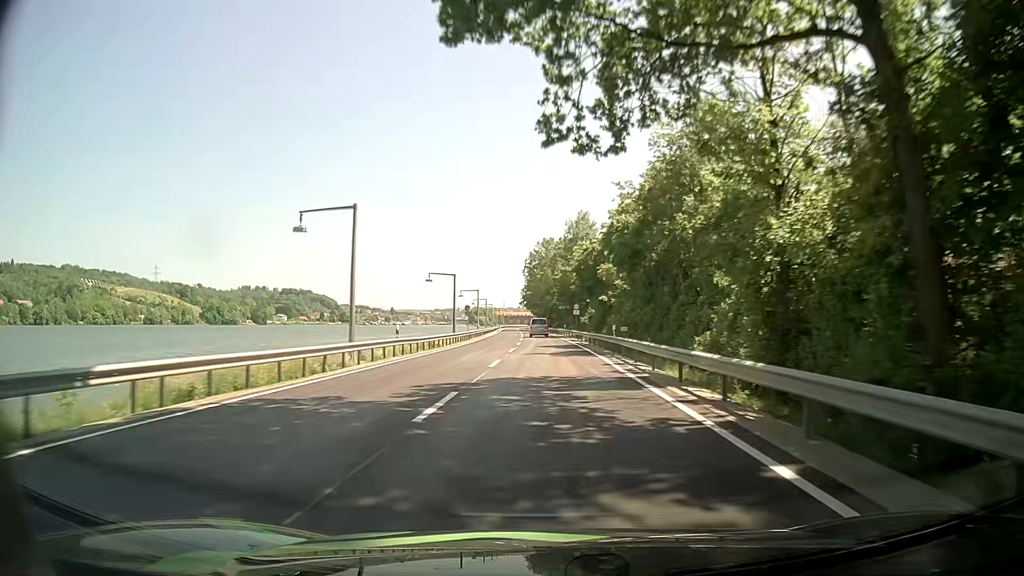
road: primary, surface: asphalt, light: Day
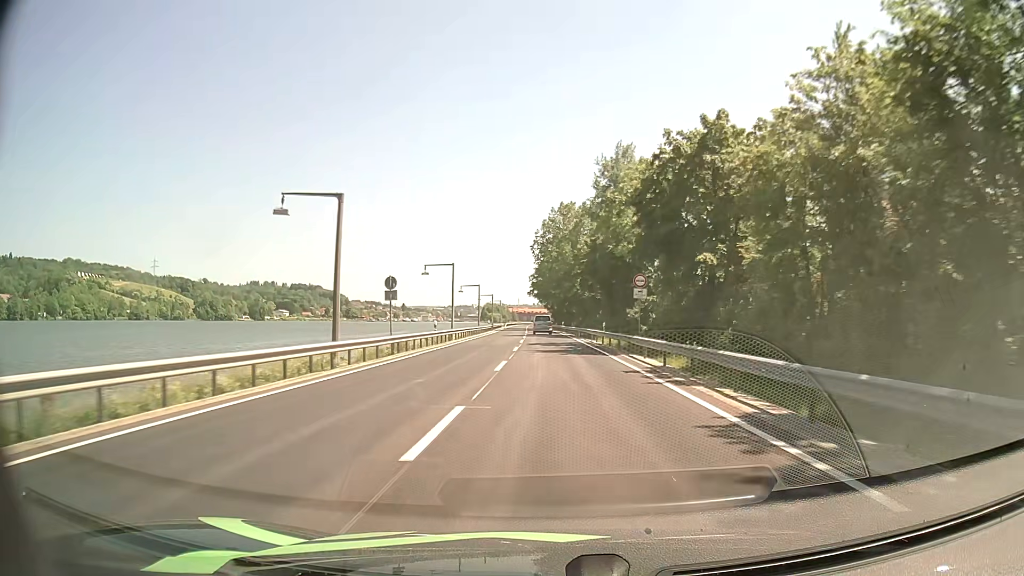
(-0.5, +38.9) m; -1°
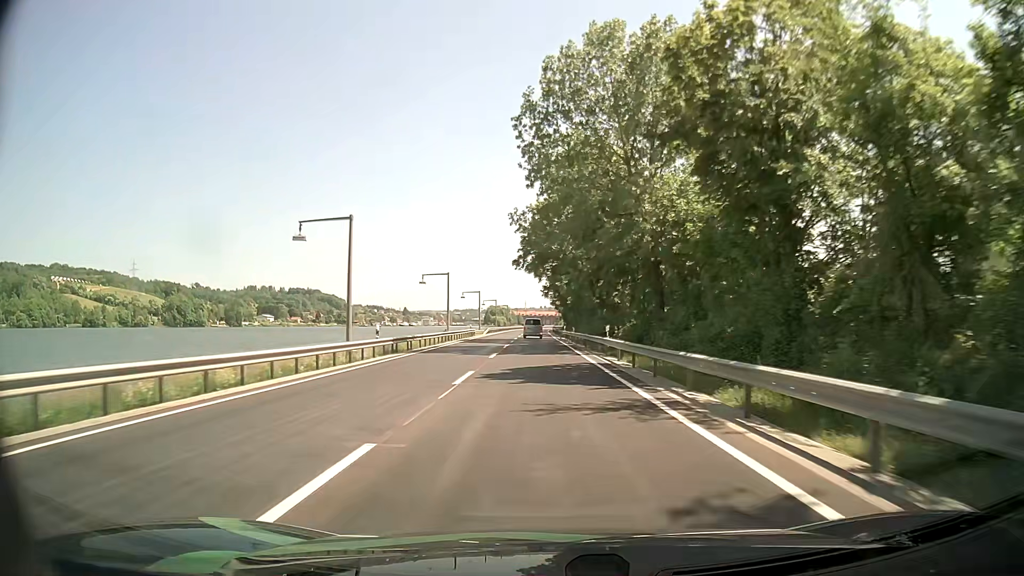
(-0.1, +63.2) m; -1°
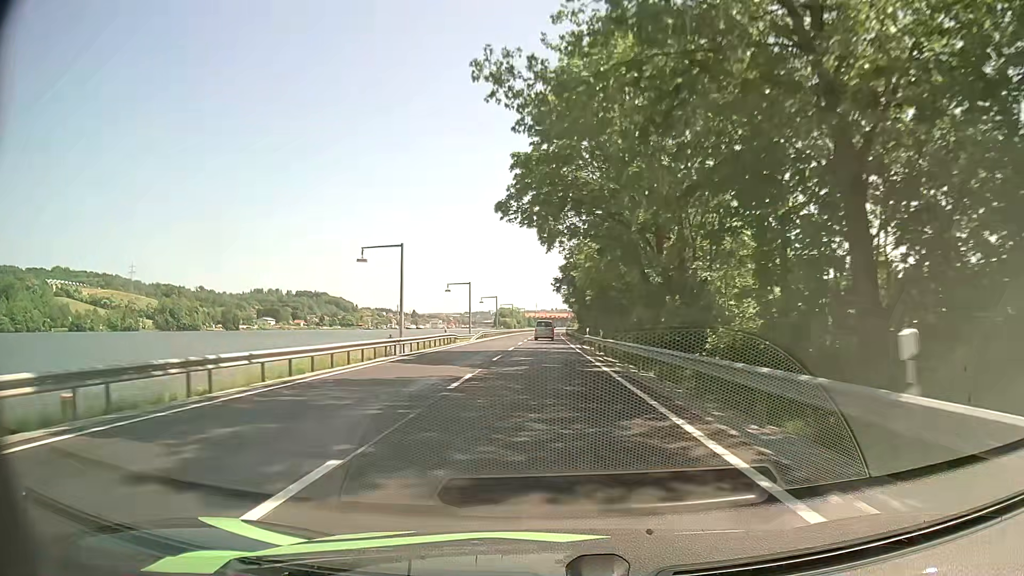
(-0.2, +25.1) m; -1°
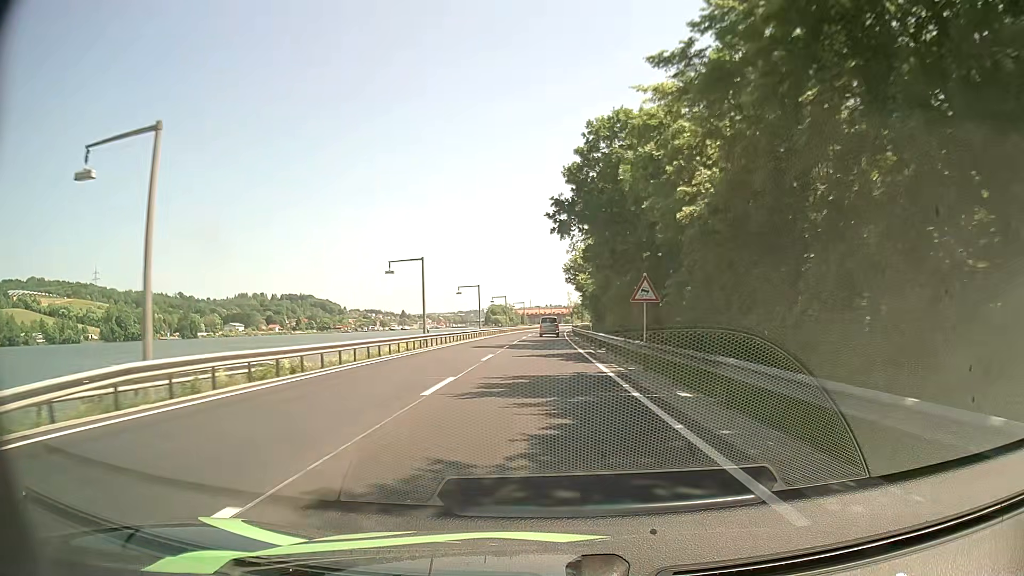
(+0.1, +62.1) m; +1°
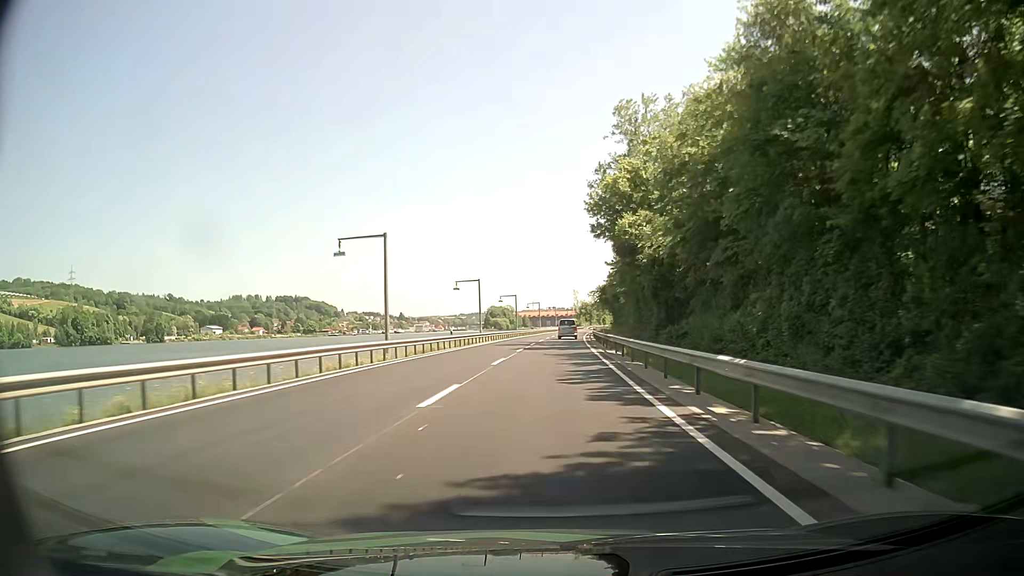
(-0.2, +49.6) m; 0°
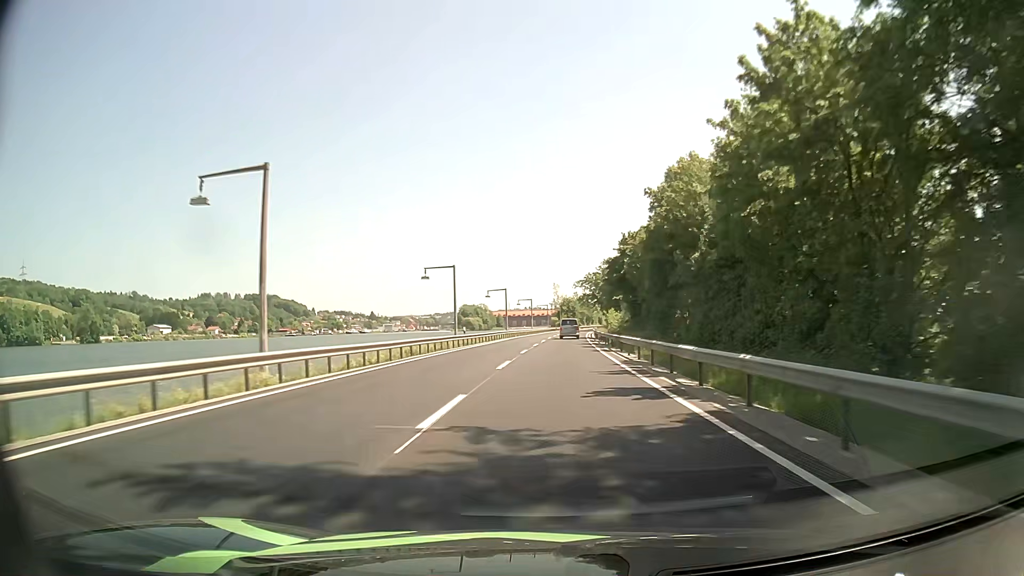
(+0.4, +50.4) m; +2°
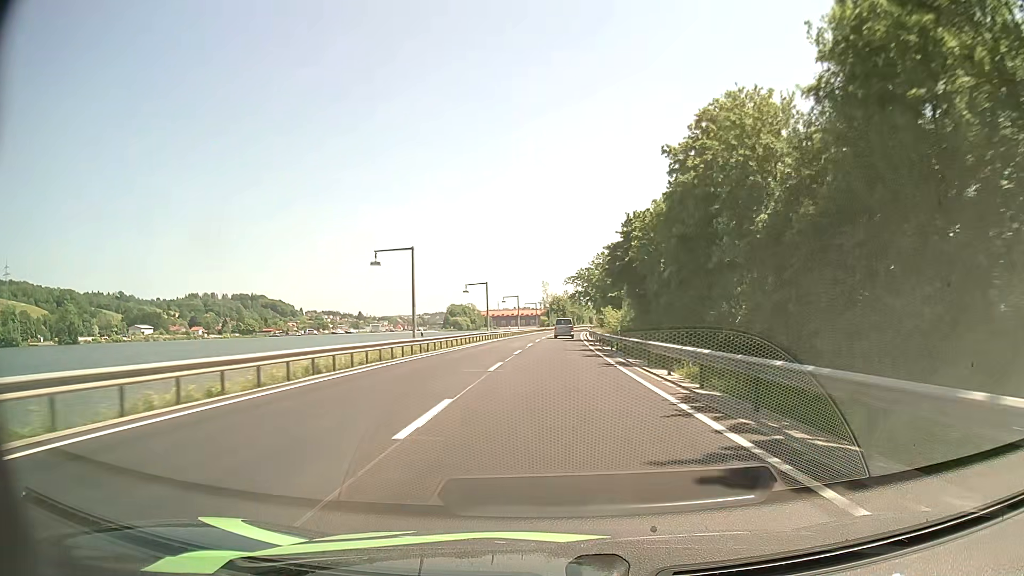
(+0.1, +12.8) m; +1°
(0, +10) (0, +20) (0, +30) (+1, +40) (+1, +50) (+1, +60) (+2, +70) (+2, +80) (+3, +90) (+3, +100) m
